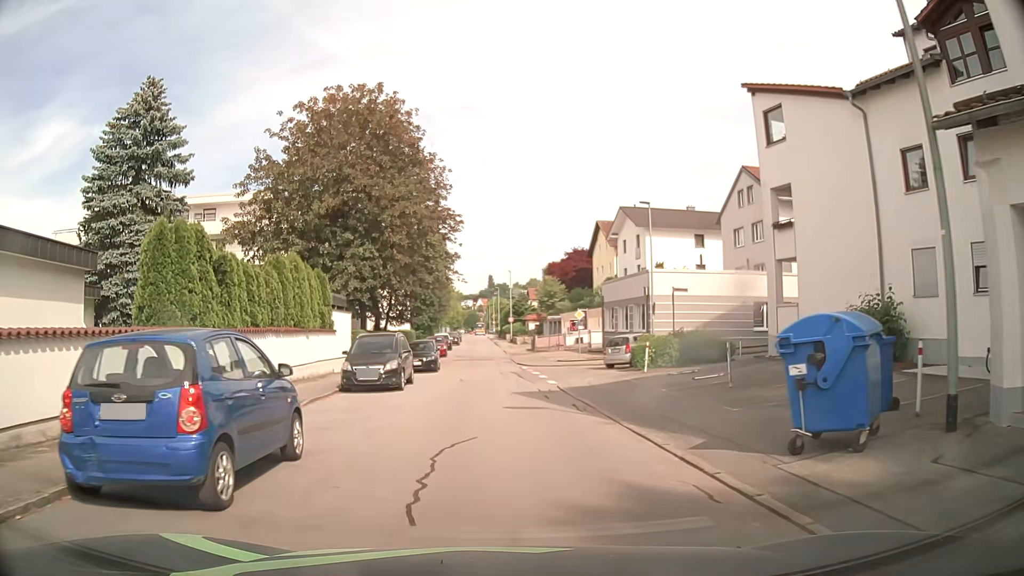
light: Day
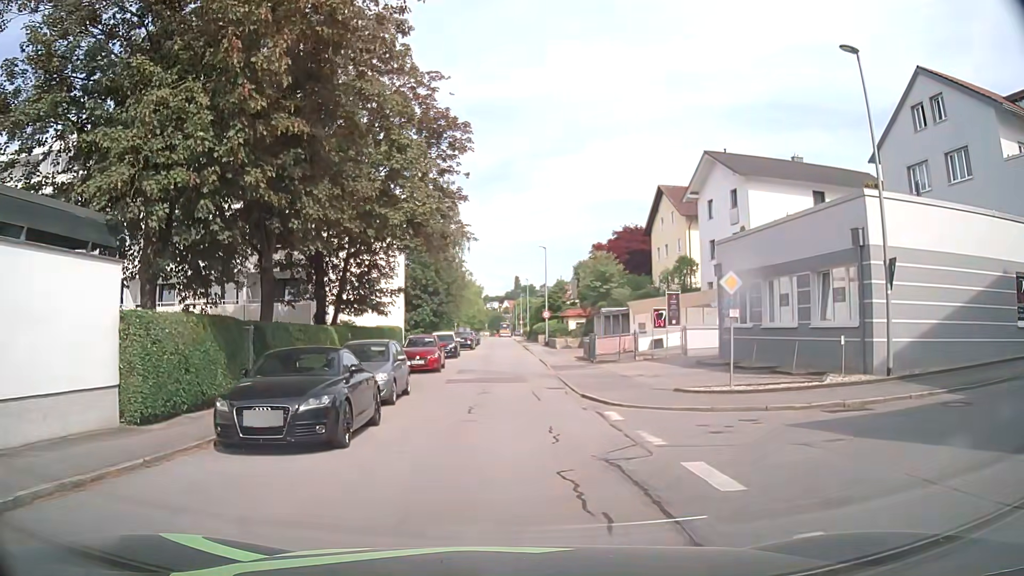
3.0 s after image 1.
(-0.5, +21.0) m; -1°
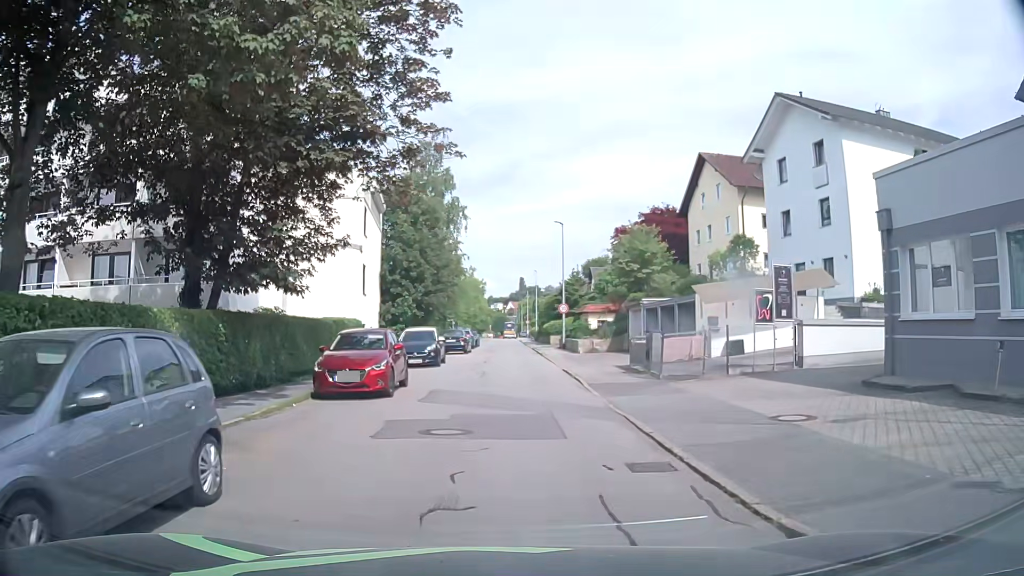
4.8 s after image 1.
(-0.1, +12.3) m; -1°
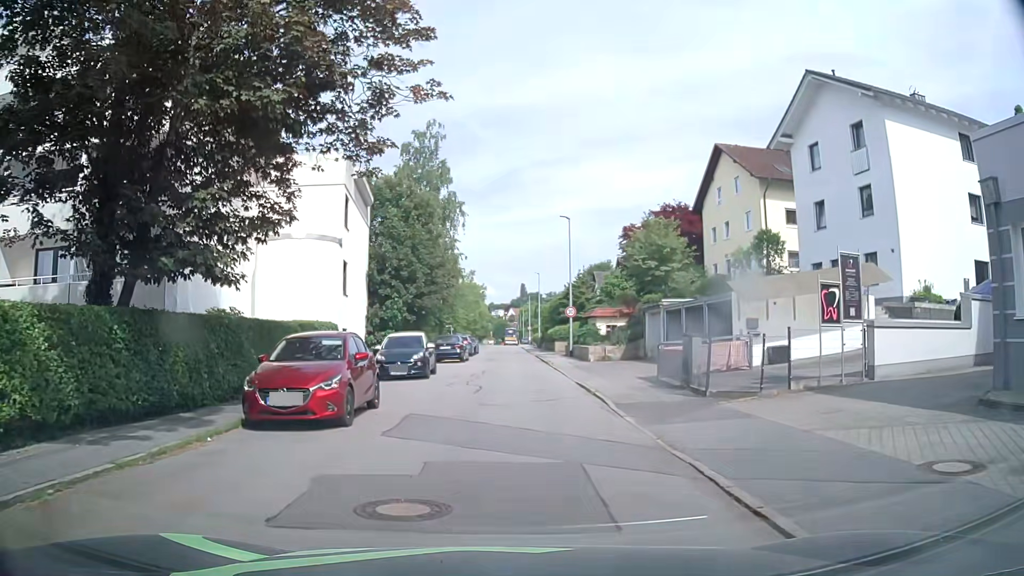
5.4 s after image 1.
(0.0, +4.1) m; 0°
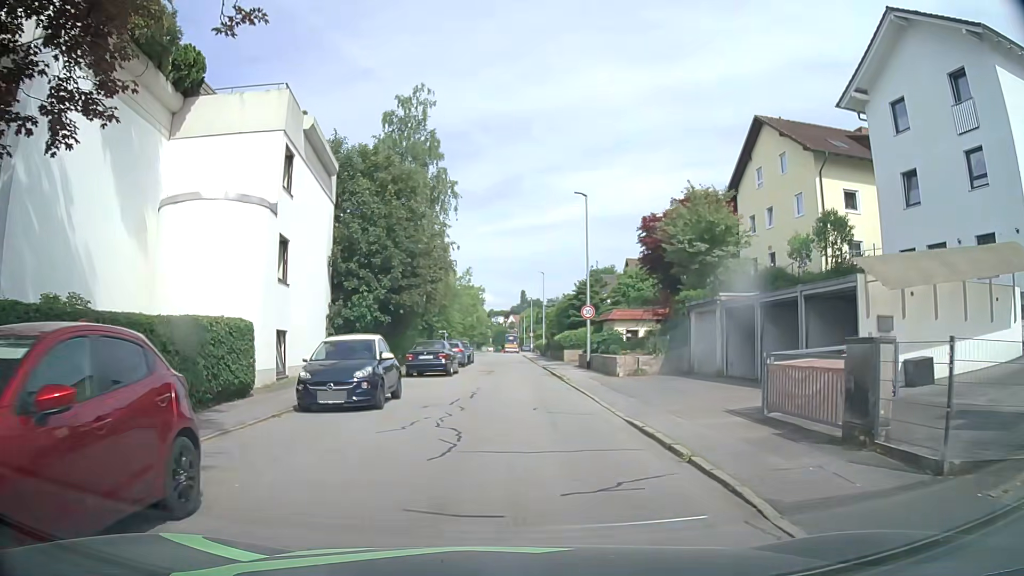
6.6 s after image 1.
(-0.1, +8.1) m; -1°
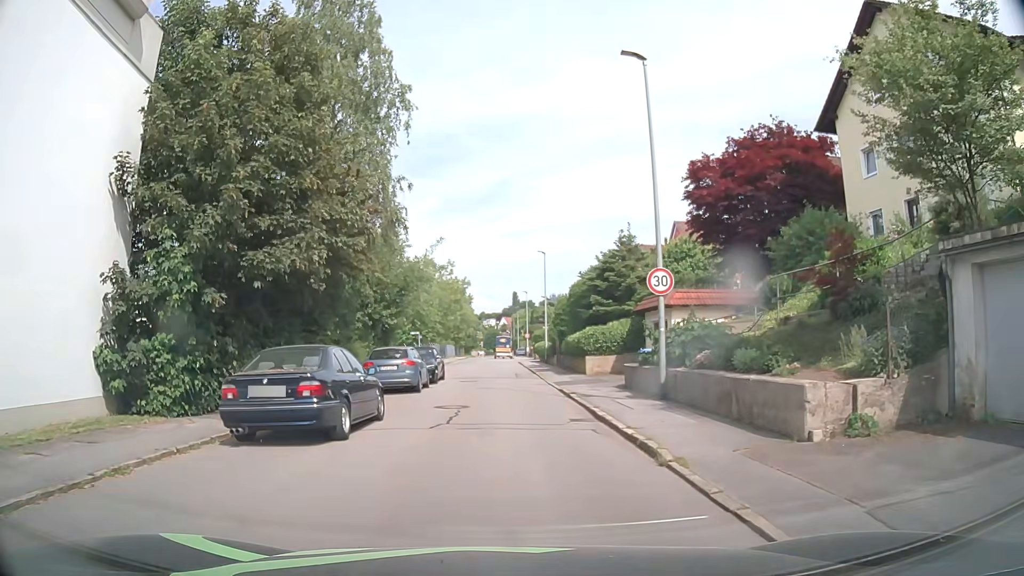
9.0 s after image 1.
(+0.3, +16.2) m; +2°
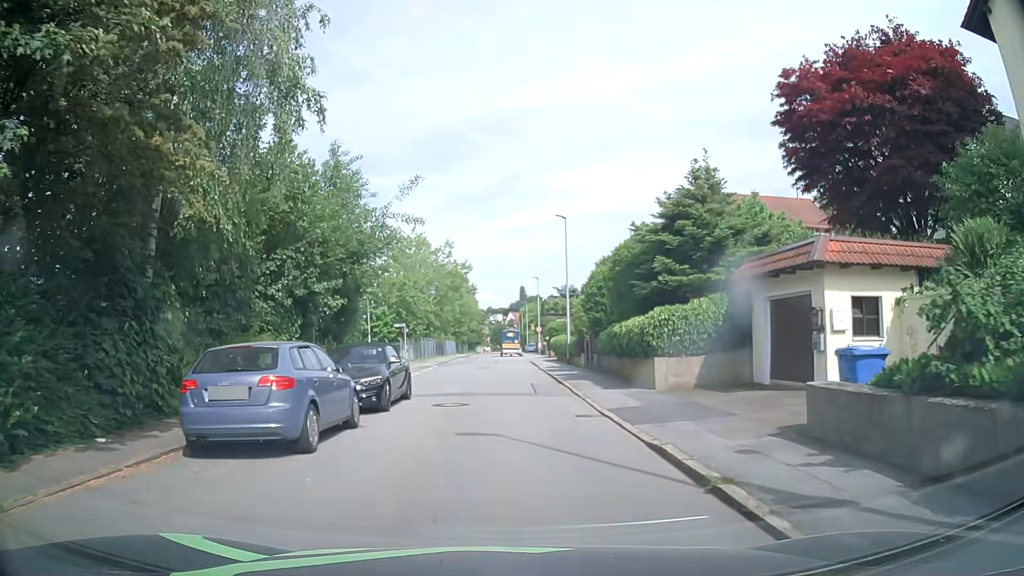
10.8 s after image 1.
(-0.2, +12.1) m; -1°
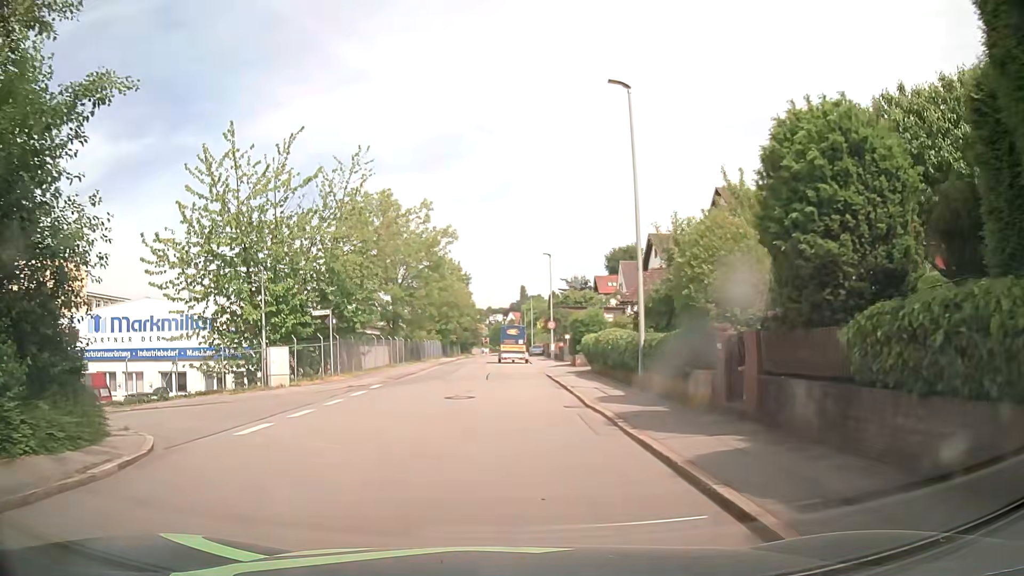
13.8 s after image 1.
(-0.1, +19.8) m; 0°
(0, +10) (-1, +20) (-1, +30) (-2, +40) (-3, +50) (-3, +60) (-3, +70) (-4, +80) (-4, +90) (-4, +100) m
